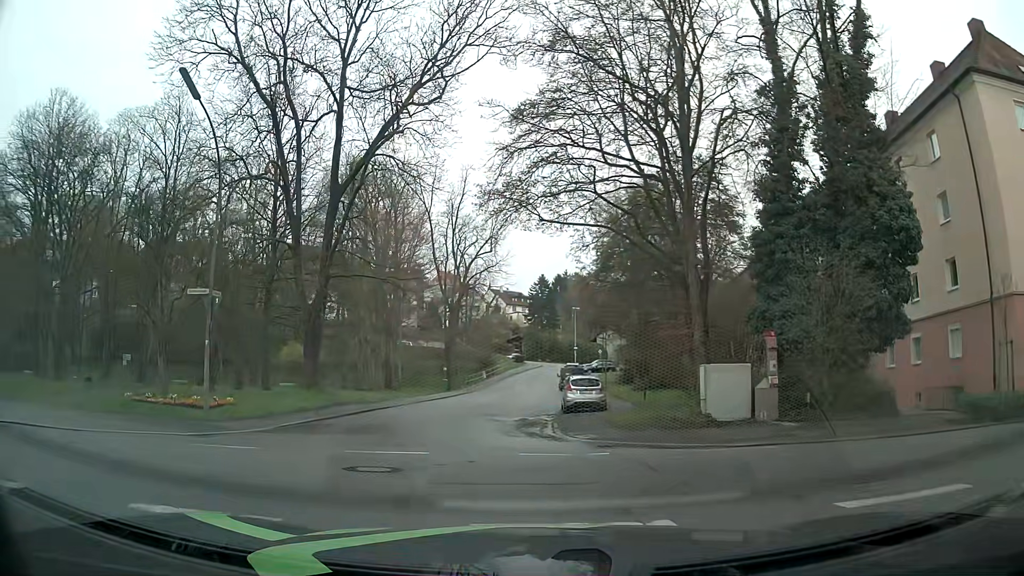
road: residential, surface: asphalt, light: Day
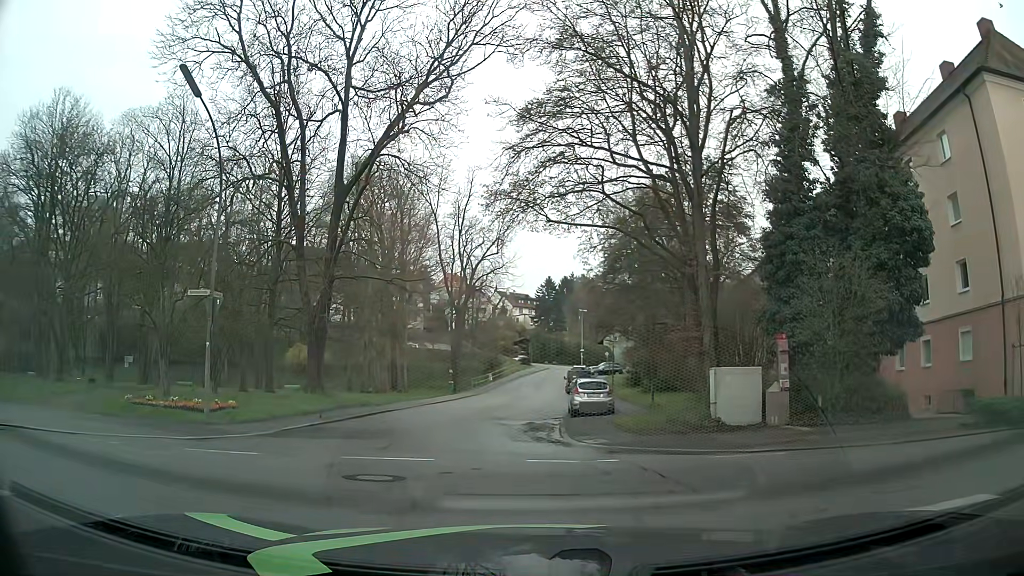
(0.0, +0.4) m; 0°
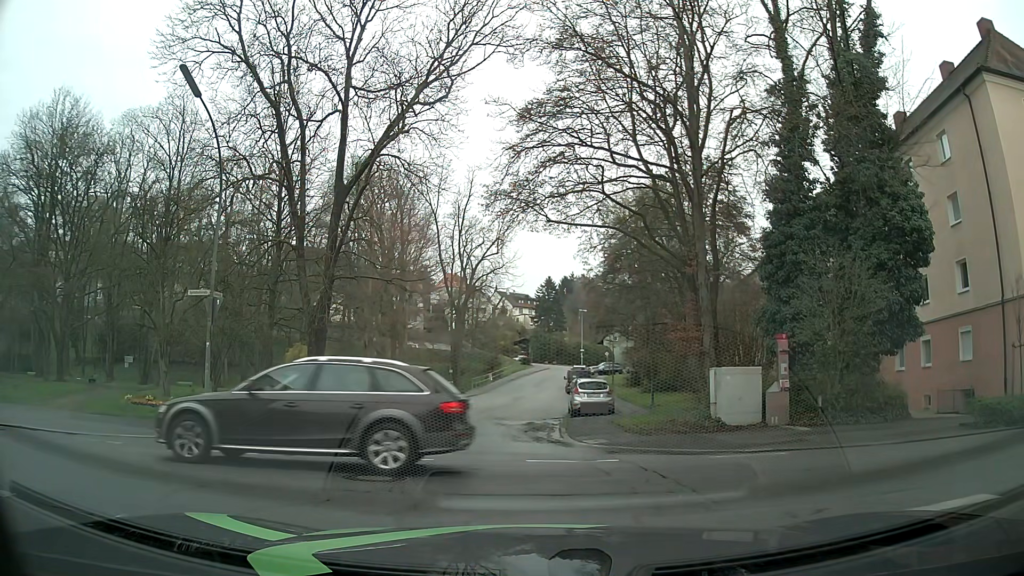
(0.0, 0.0) m; 0°
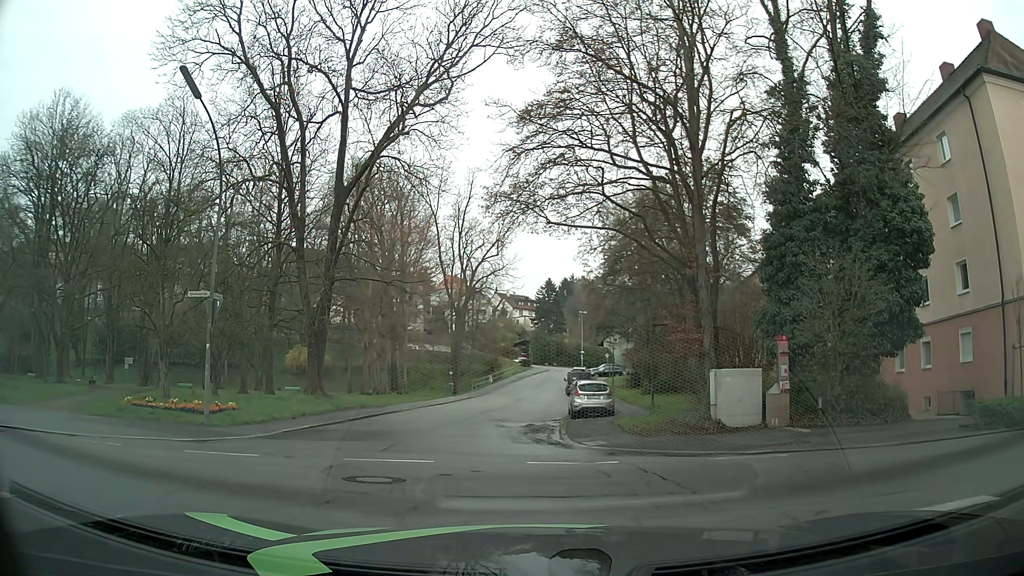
(0.0, 0.0) m; 0°
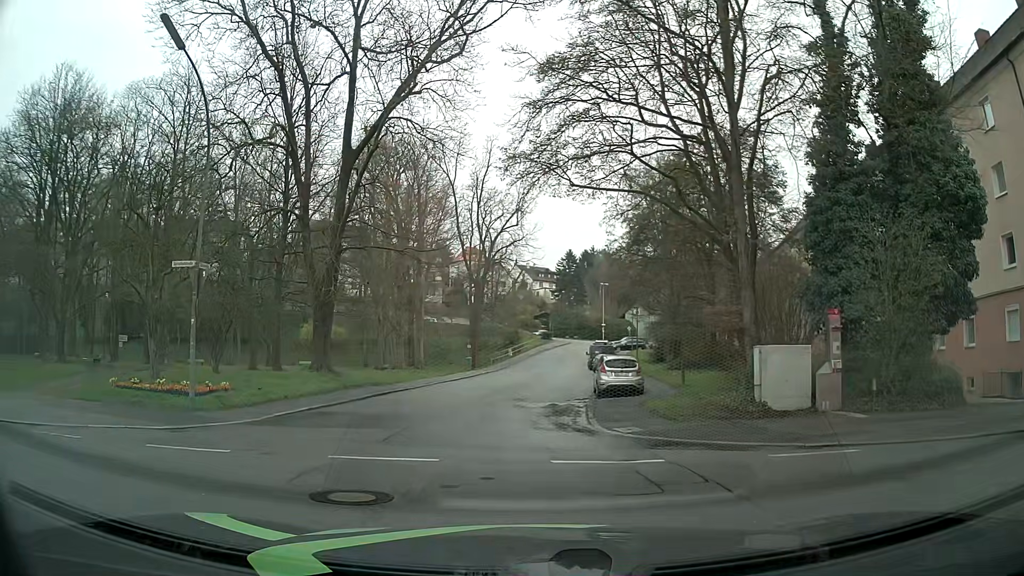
(0.0, +2.0) m; 0°
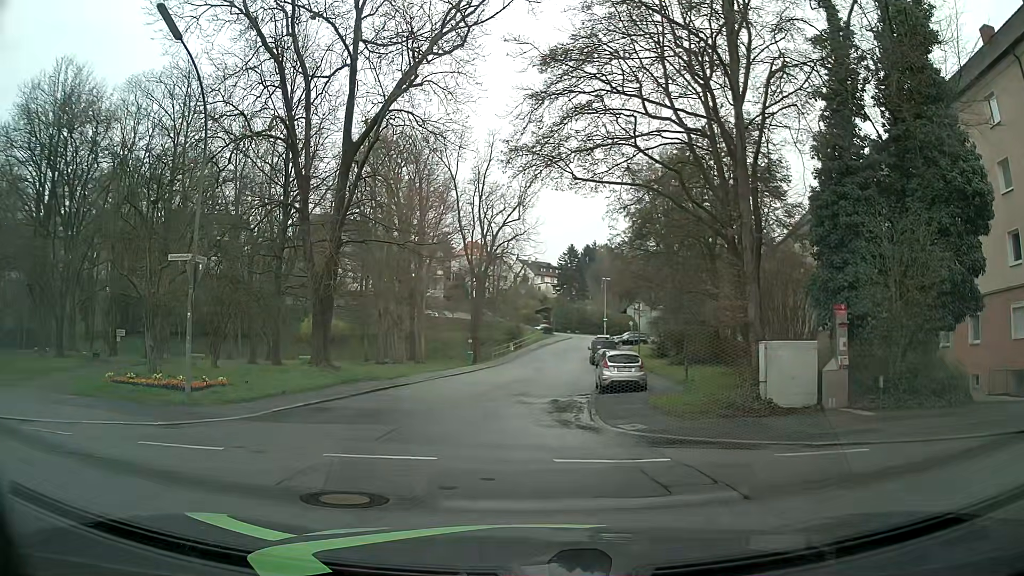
(0.0, +0.3) m; 0°
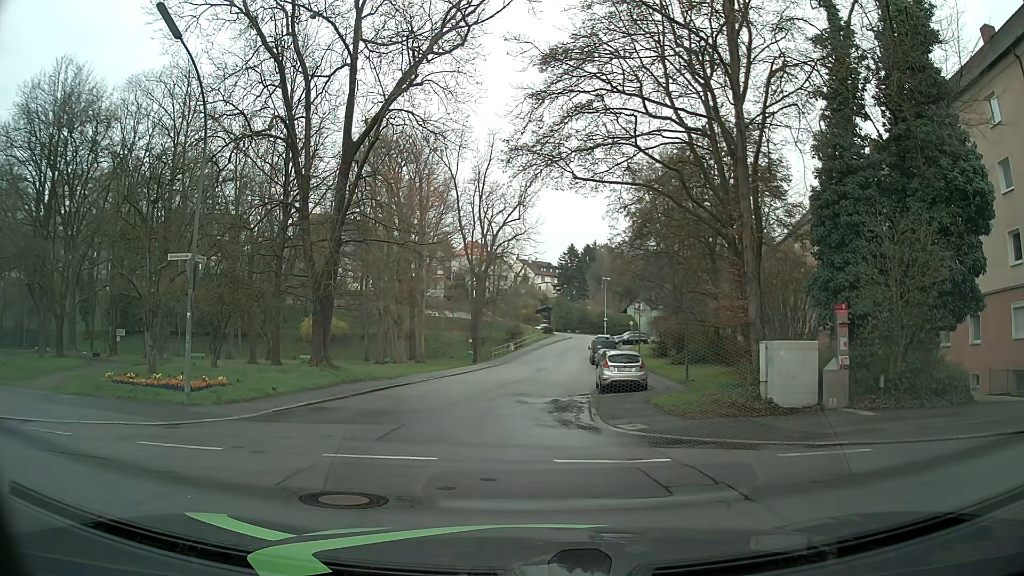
(0.0, +0.1) m; 0°
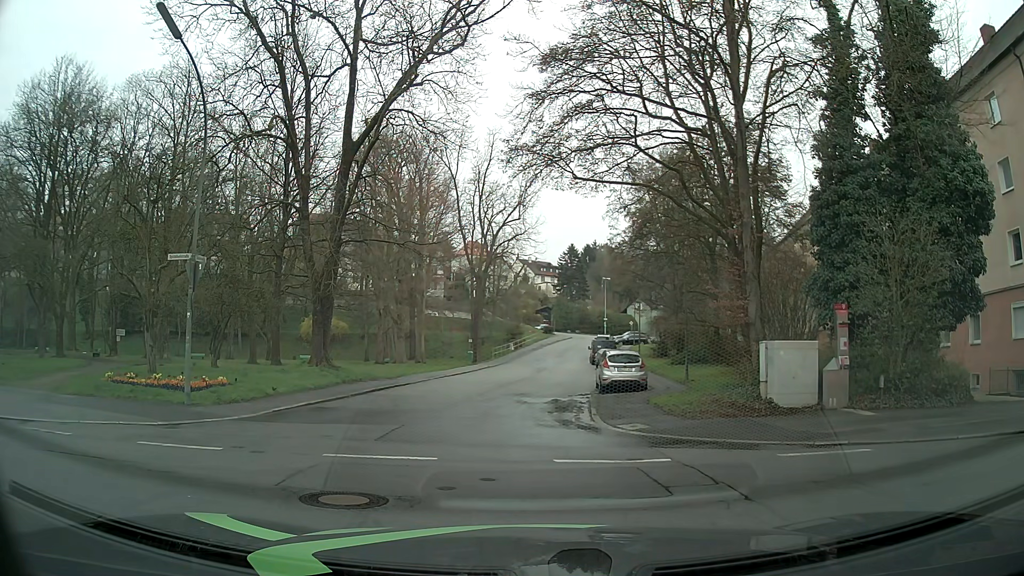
(0.0, 0.0) m; 0°
(0, +10) (0, +20) (+1, +30) (+3, +40) (+4, +50) (+6, +60) (+7, +69) (+10, +79) (+13, +89) (+17, +98) m
